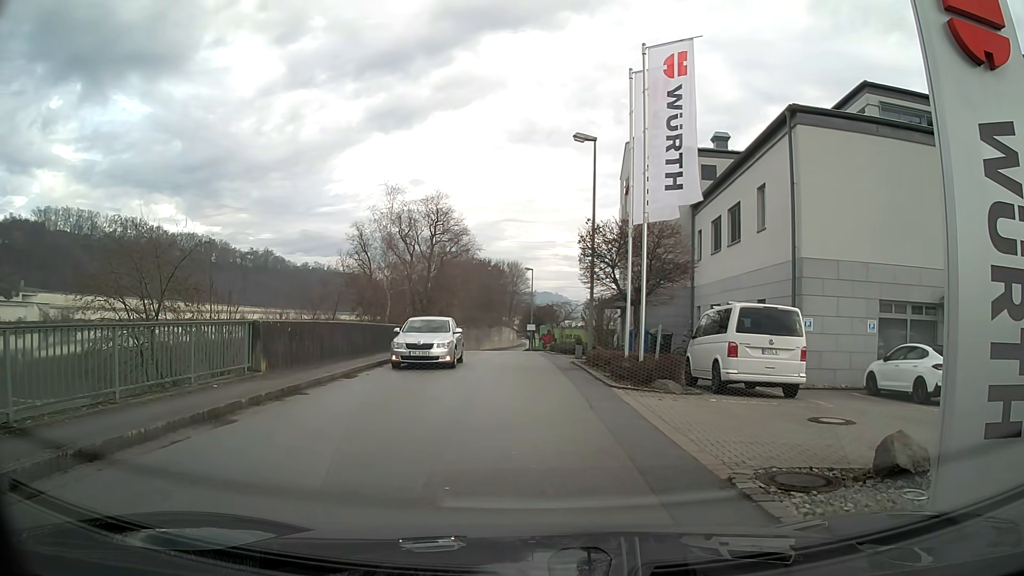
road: tertiary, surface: asphalt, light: Day
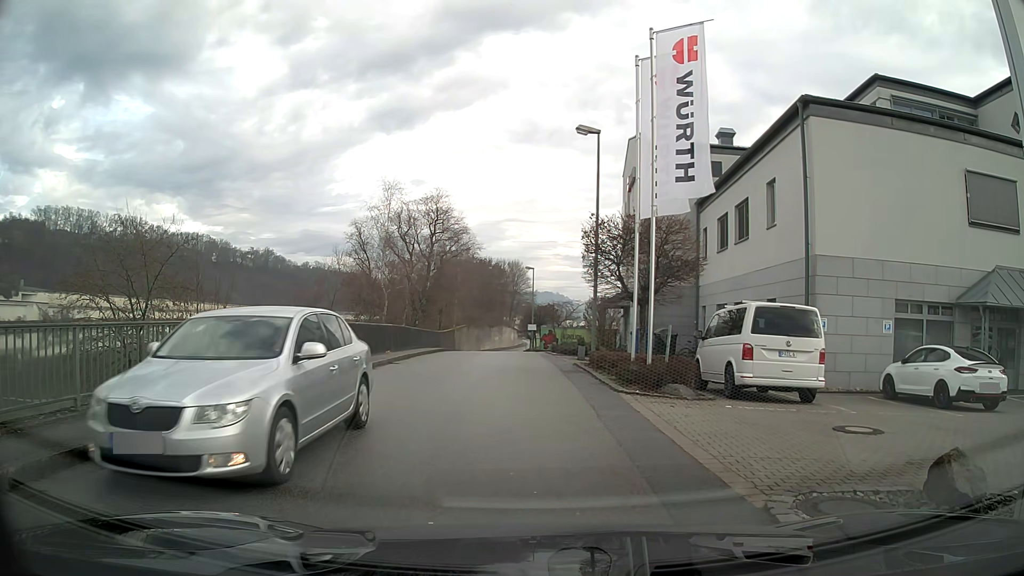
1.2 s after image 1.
(0.0, +0.9) m; 0°
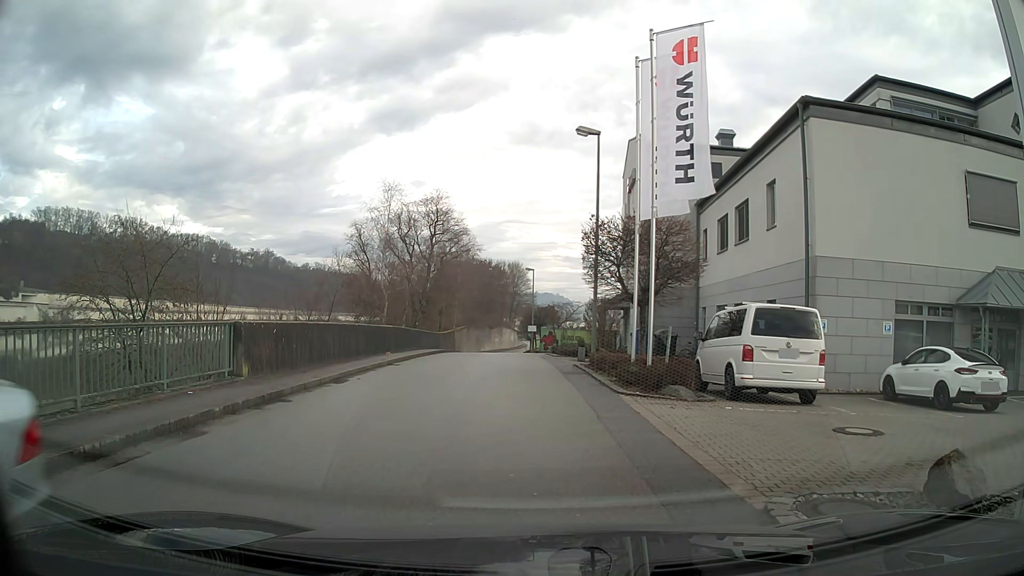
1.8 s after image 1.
(0.0, +0.1) m; 0°
